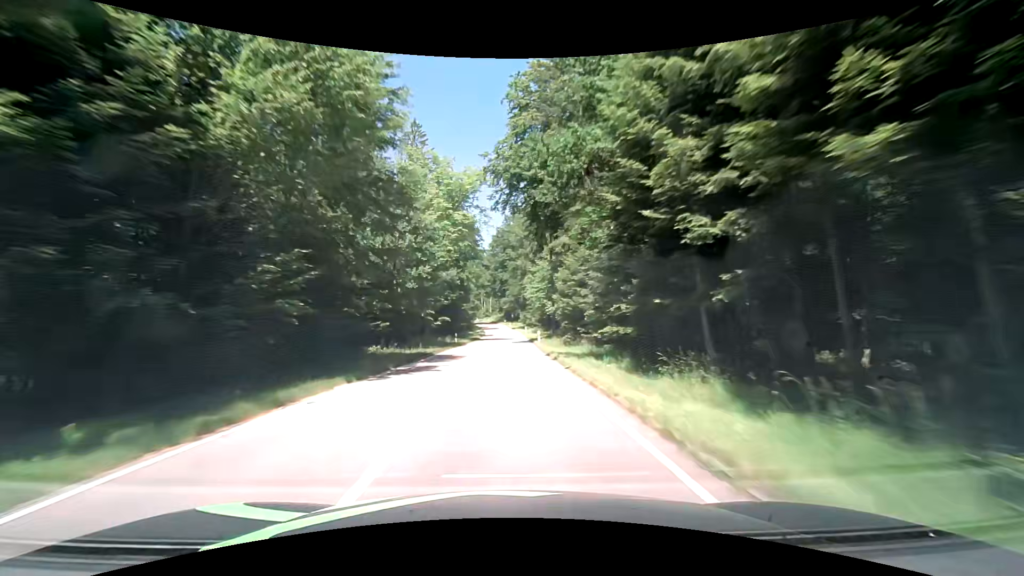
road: tertiary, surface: asphalt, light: Day
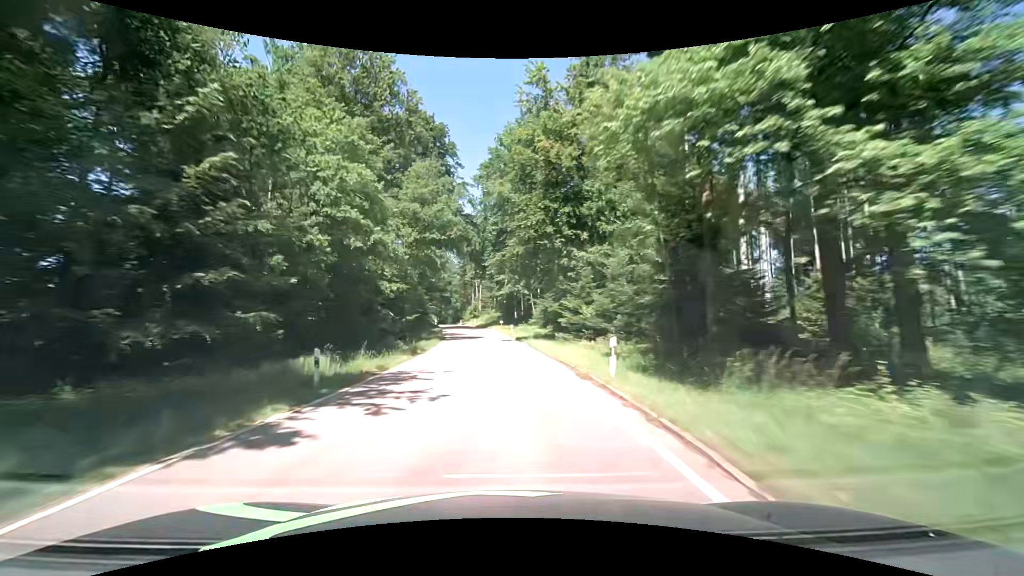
(+1.1, +67.5) m; 0°
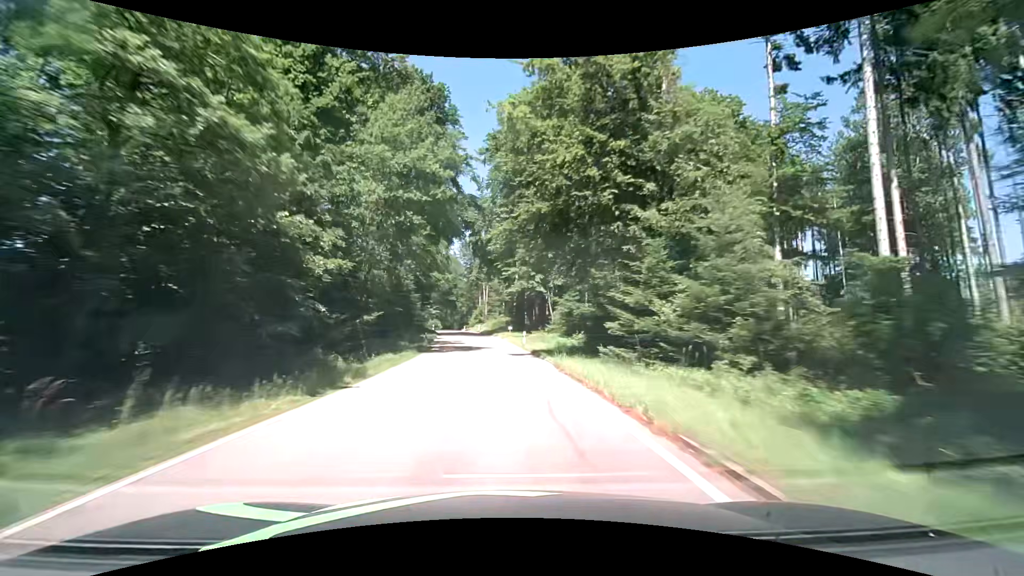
(0.0, +13.5) m; -1°
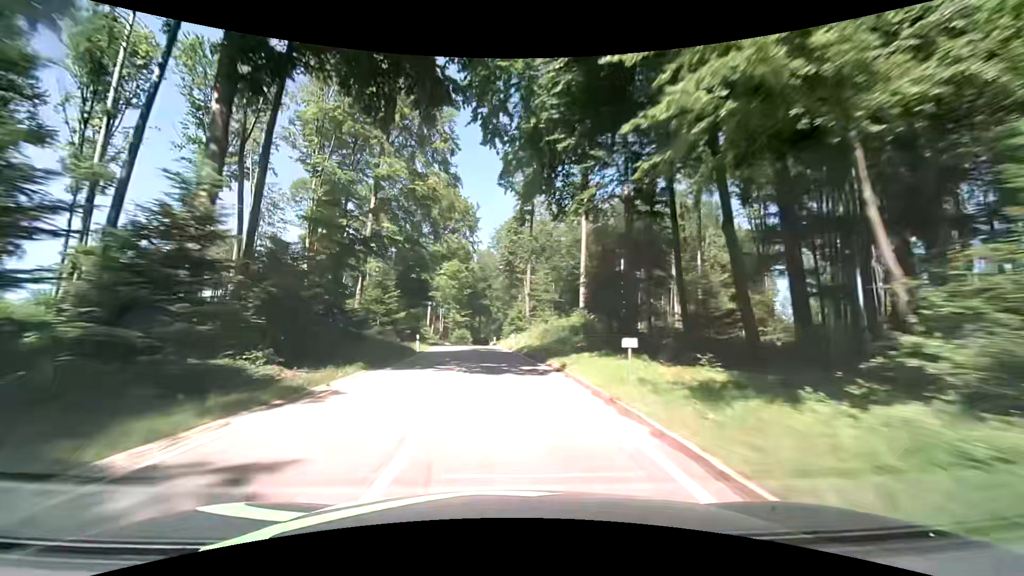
(-0.6, +40.8) m; -4°
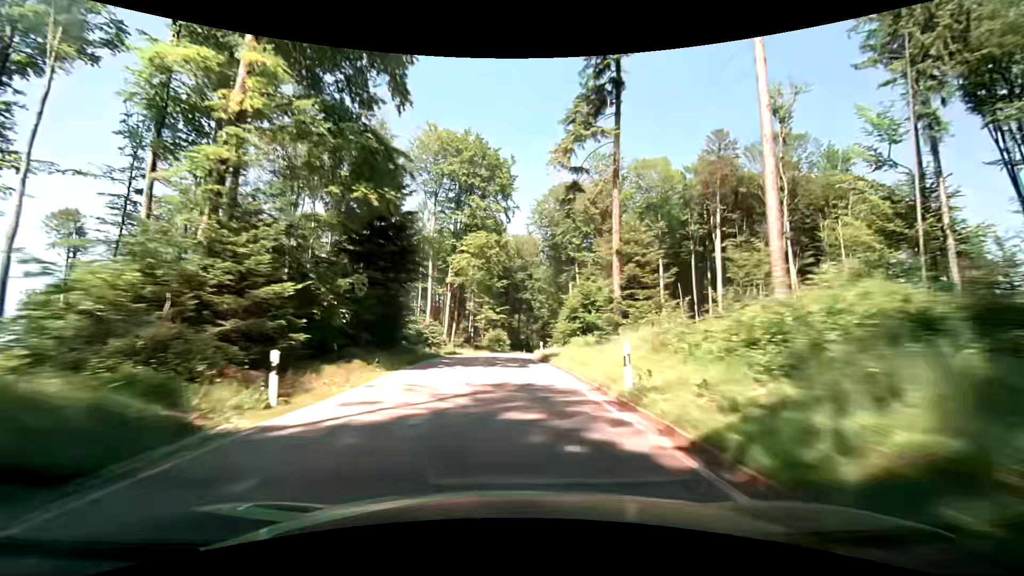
(-1.1, +27.5) m; -5°
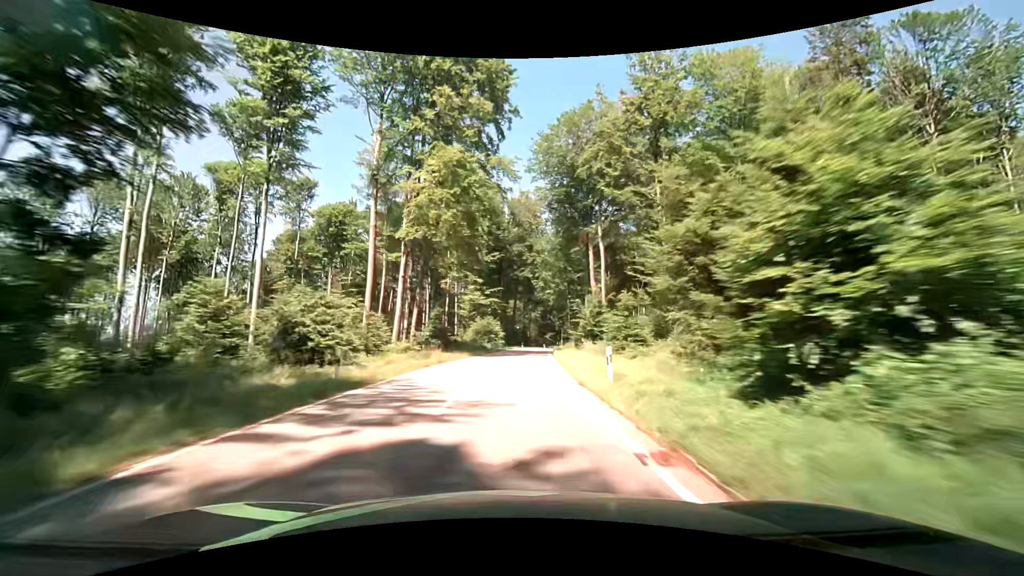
(-0.1, +27.8) m; +1°
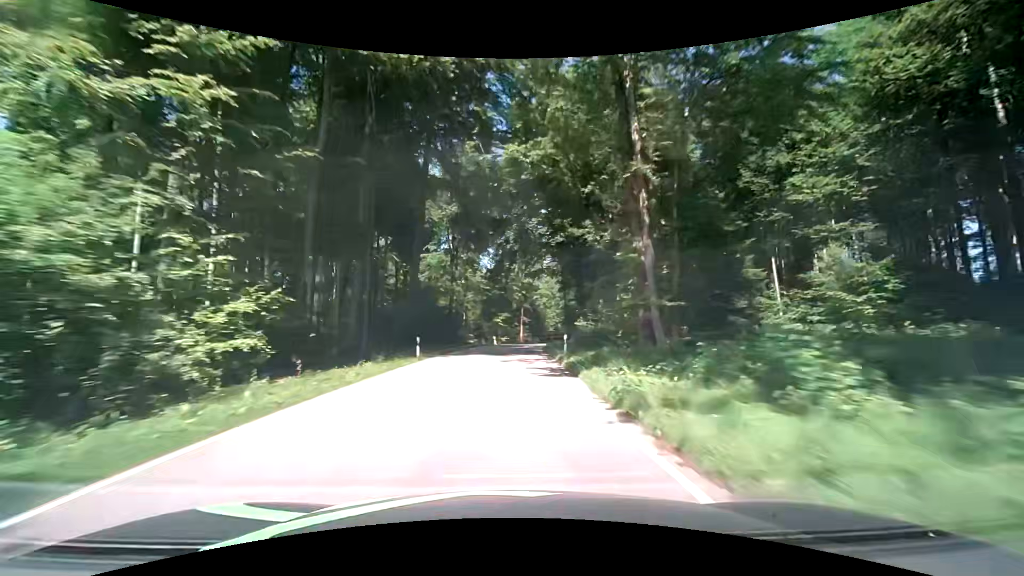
(+4.5, +70.1) m; +7°
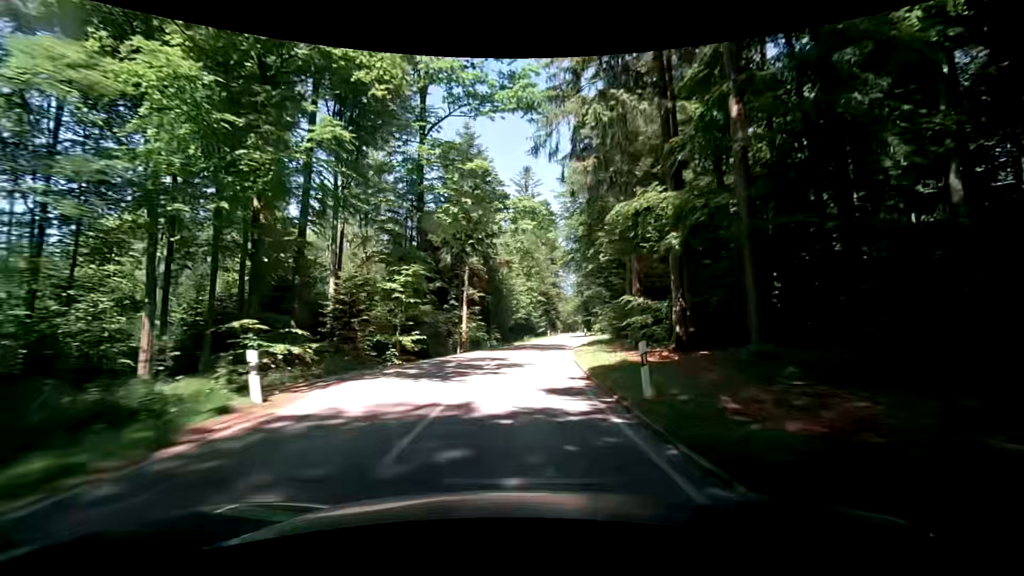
(+1.9, +53.3) m; +5°
(0, +10) (+1, +20) (+2, +30) (+3, +40) (+5, +50) (+7, +59) (+9, +69) (+11, +79) (+13, +89) (+14, +99) m
